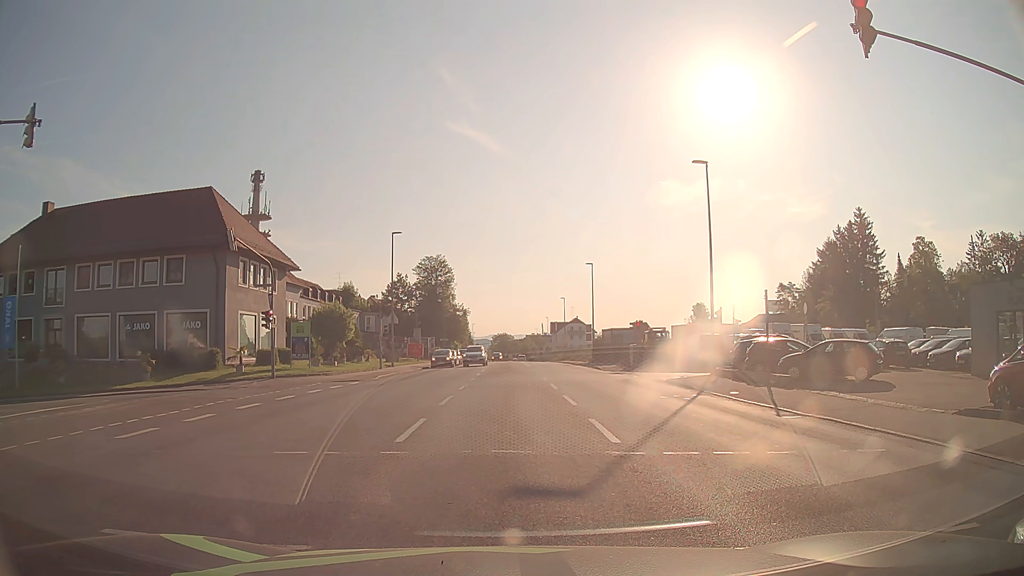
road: tertiary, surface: asphalt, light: Day
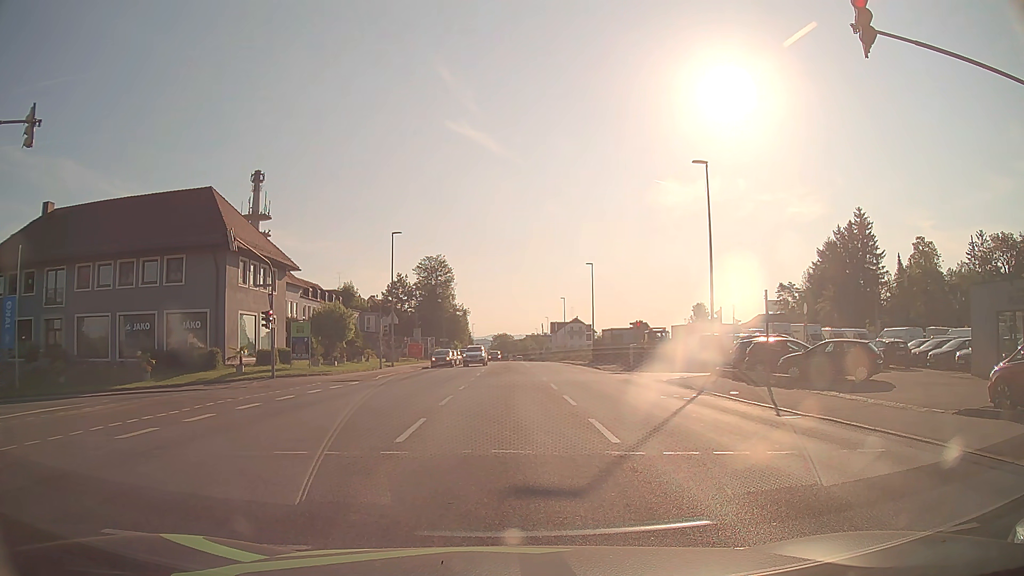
(0.0, 0.0) m; 0°
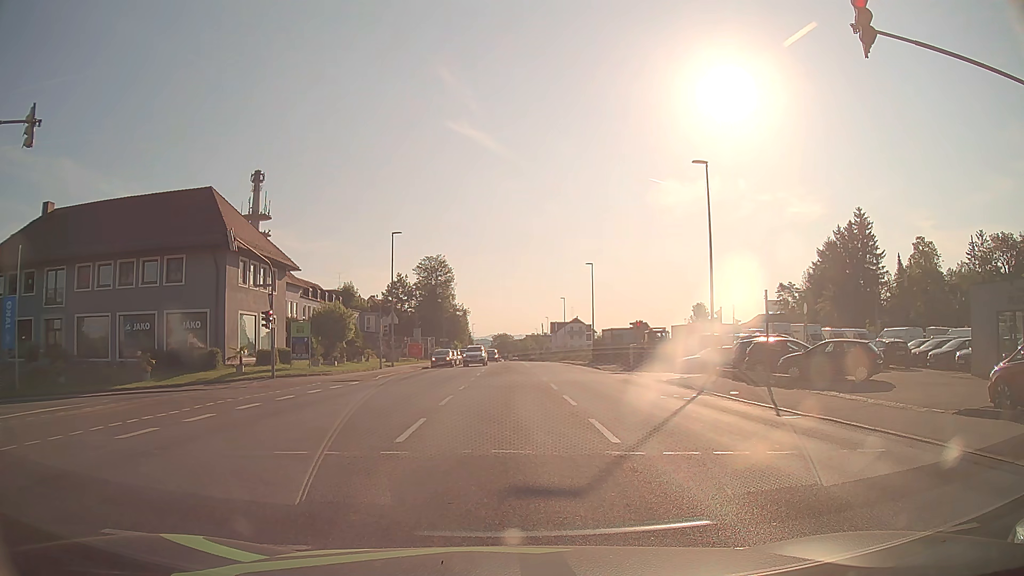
(0.0, 0.0) m; 0°
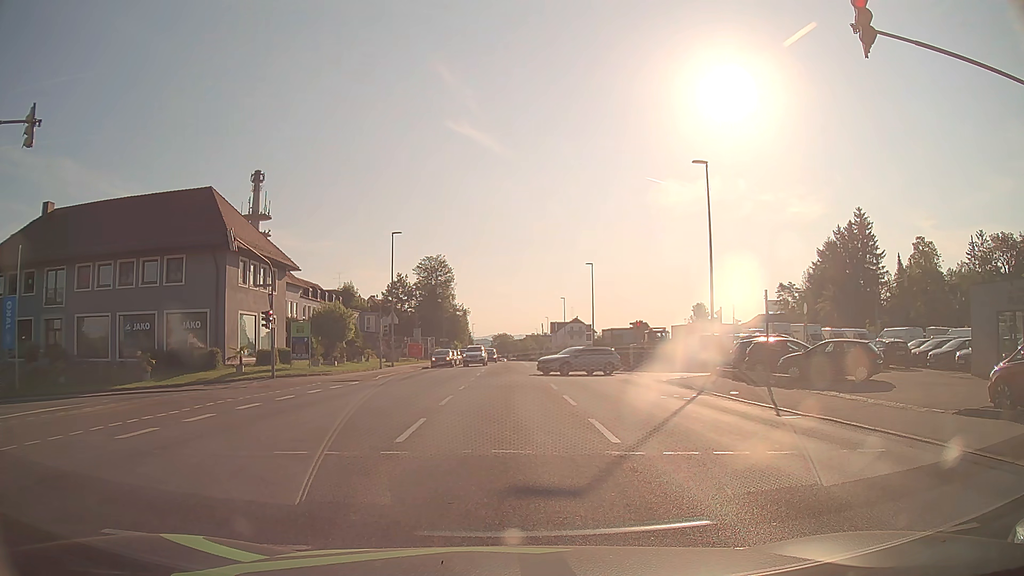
(0.0, 0.0) m; 0°
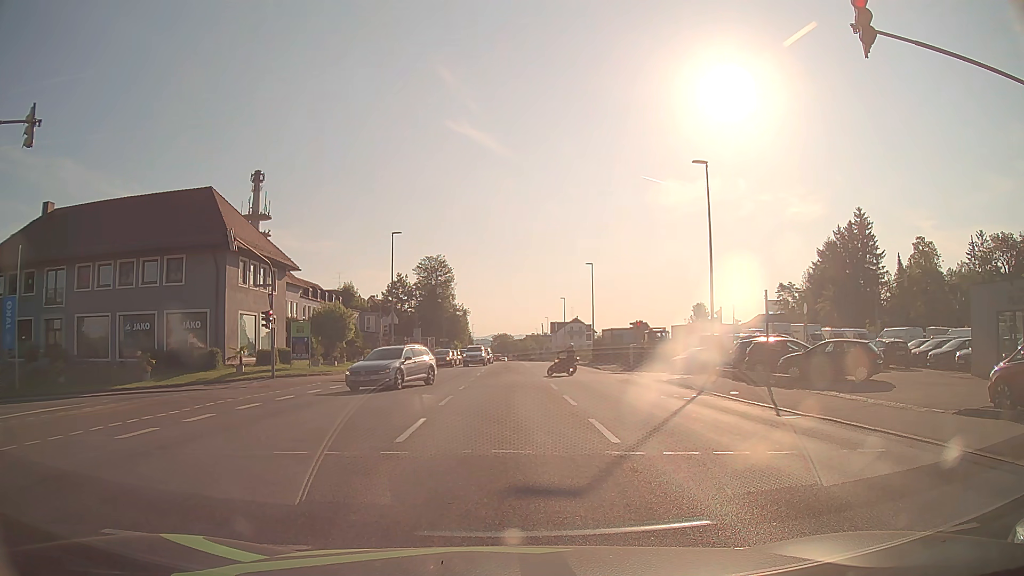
(0.0, 0.0) m; 0°
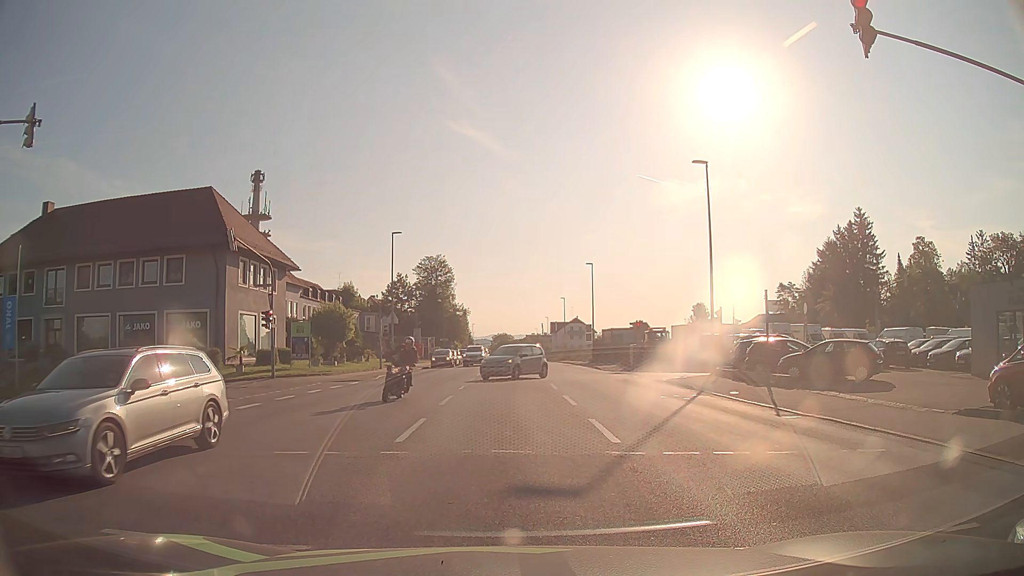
(0.0, 0.0) m; 0°
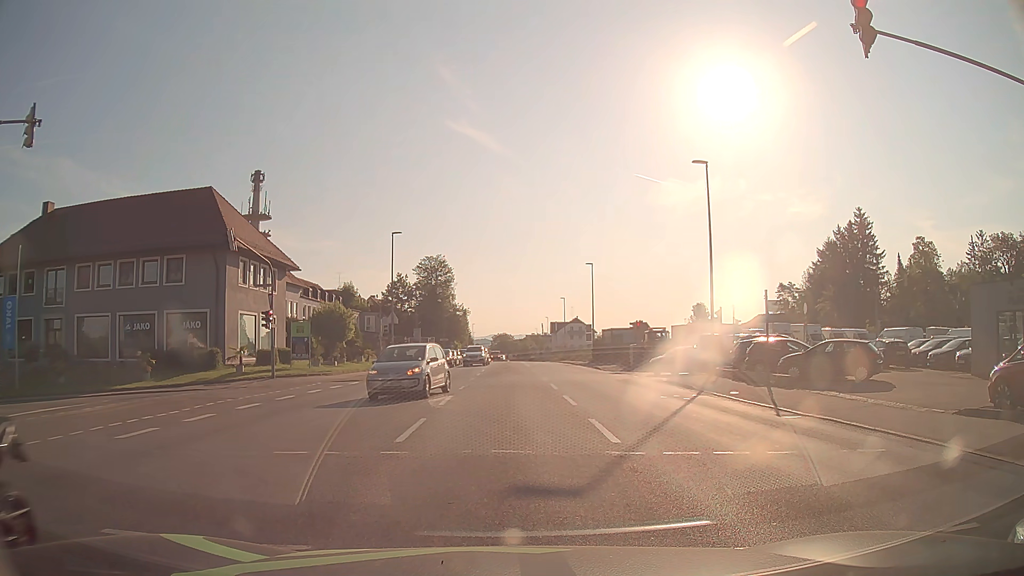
(0.0, 0.0) m; 0°
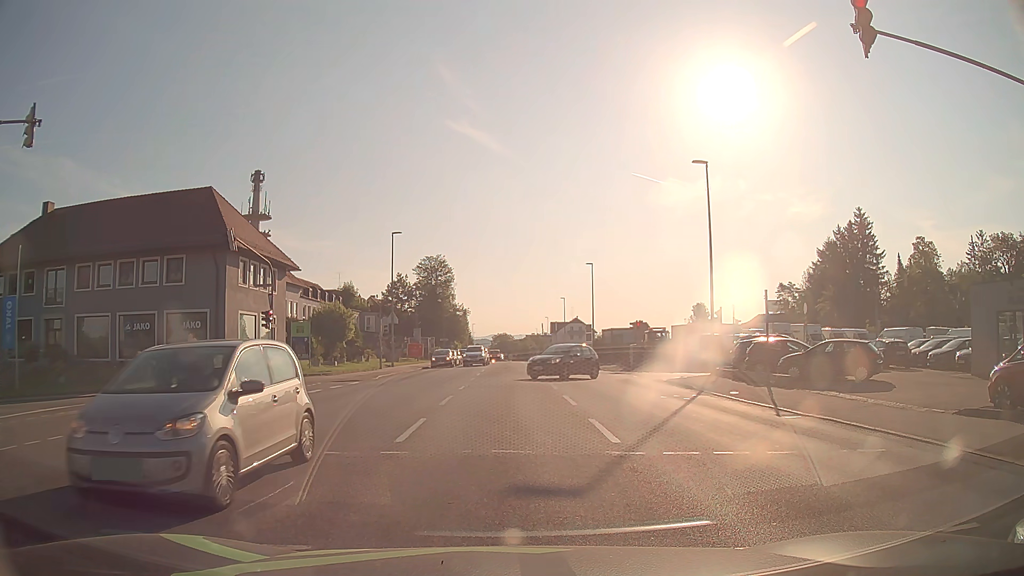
(0.0, 0.0) m; 0°
